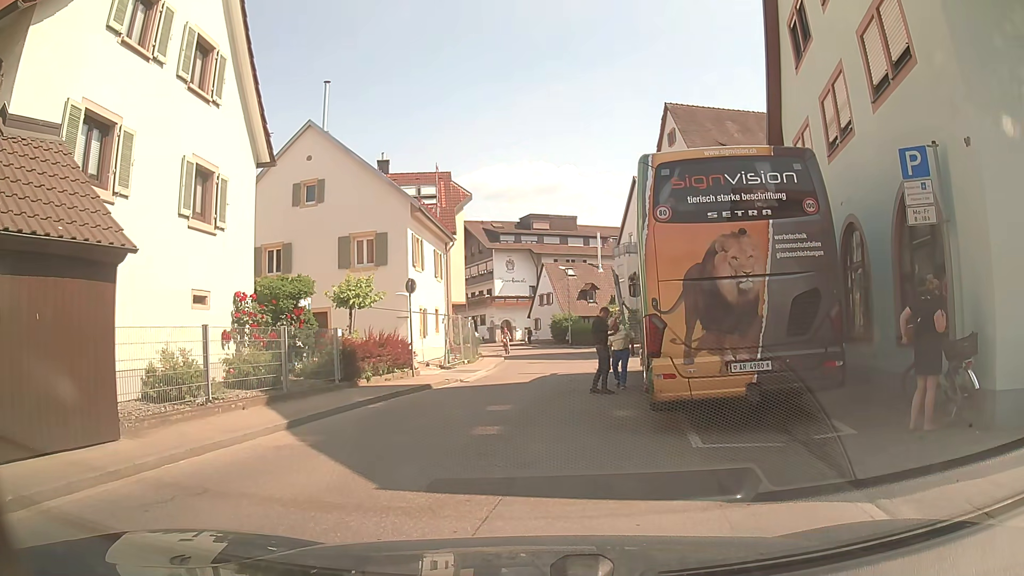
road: tertiary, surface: asphalt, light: Day
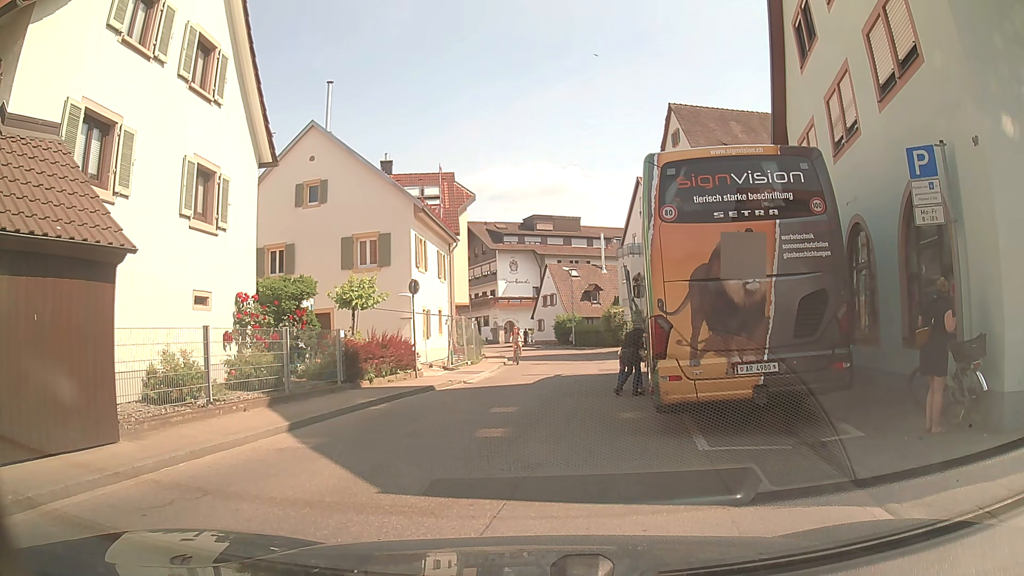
(0.0, +0.2) m; 0°
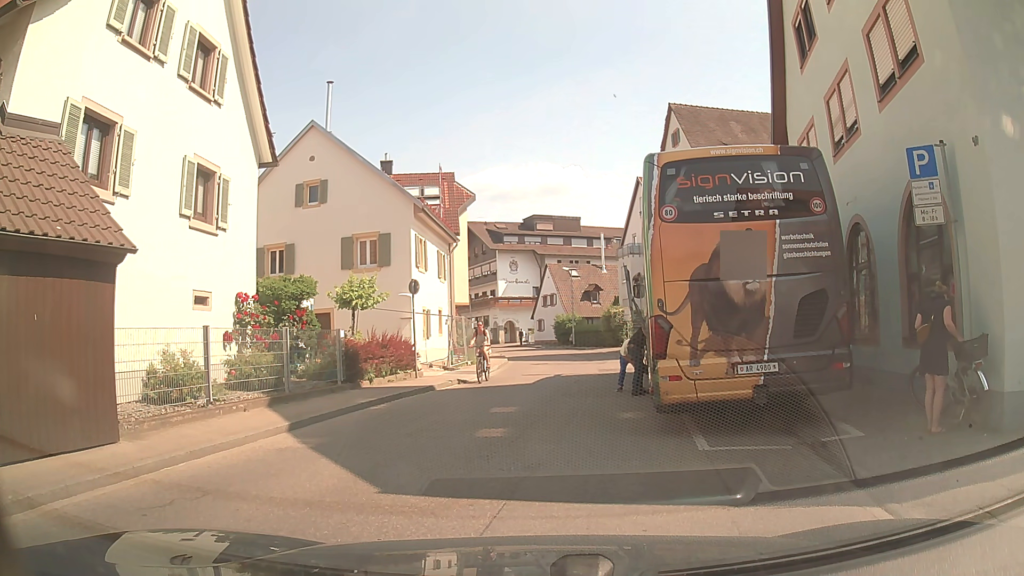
(0.0, 0.0) m; 0°
